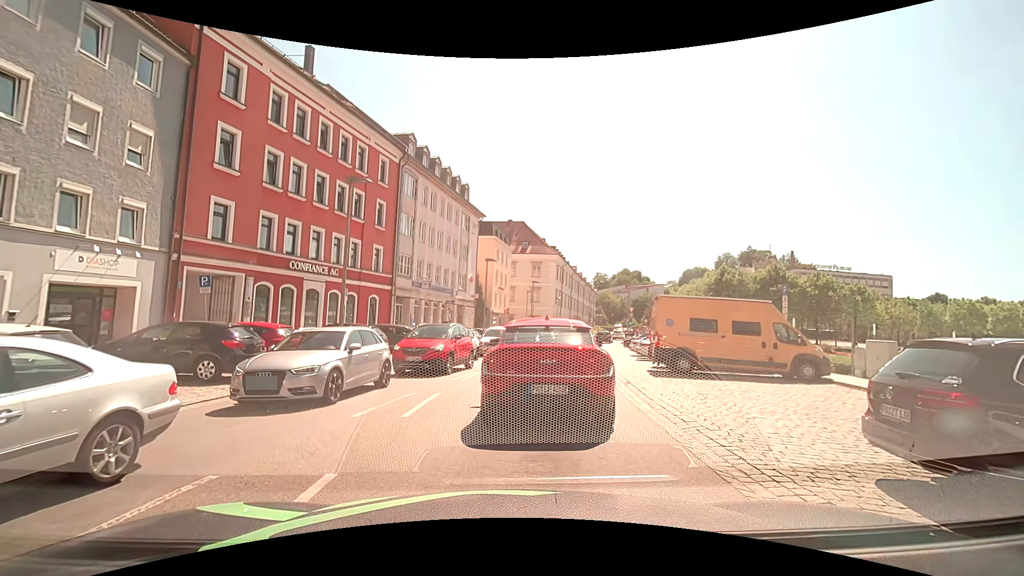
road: tertiary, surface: asphalt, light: Day
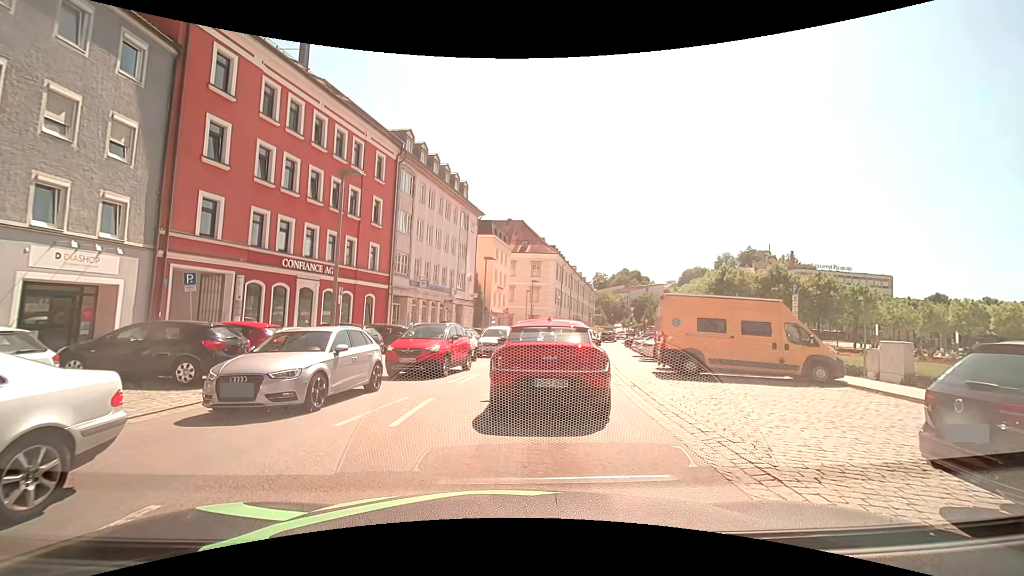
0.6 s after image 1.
(0.0, +0.8) m; +1°
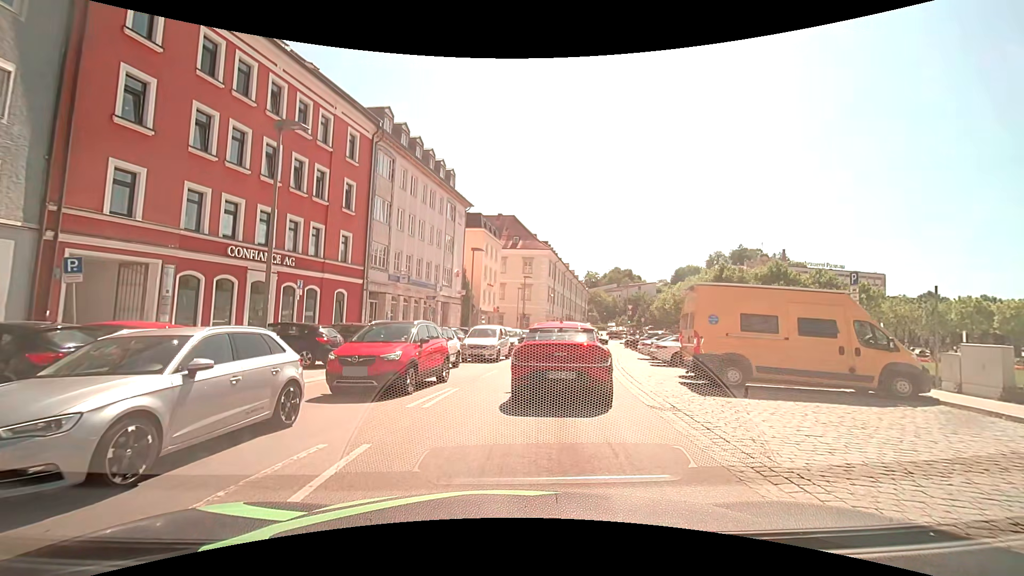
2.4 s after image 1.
(0.0, +4.1) m; 0°
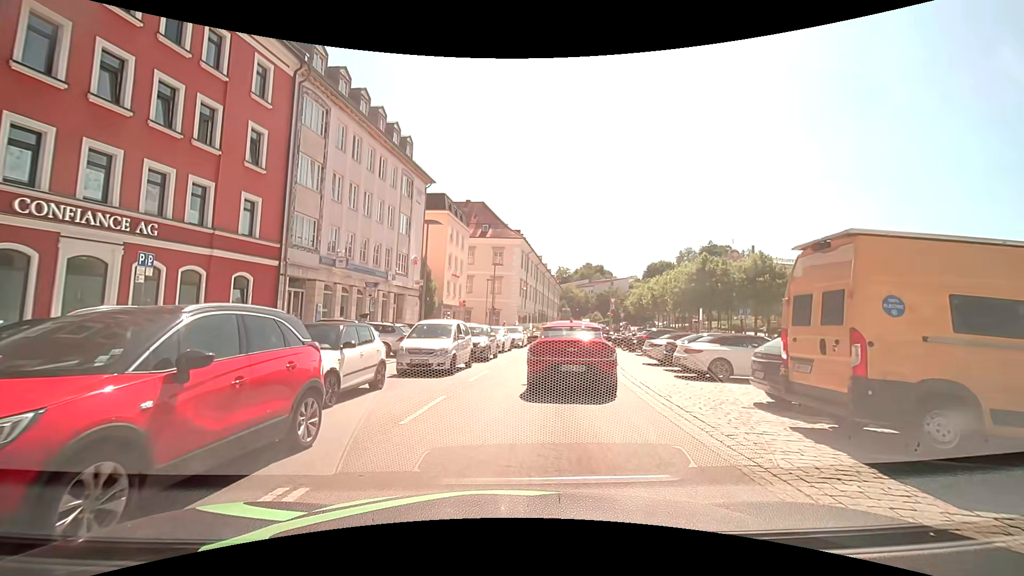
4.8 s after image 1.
(+0.3, +7.4) m; +4°
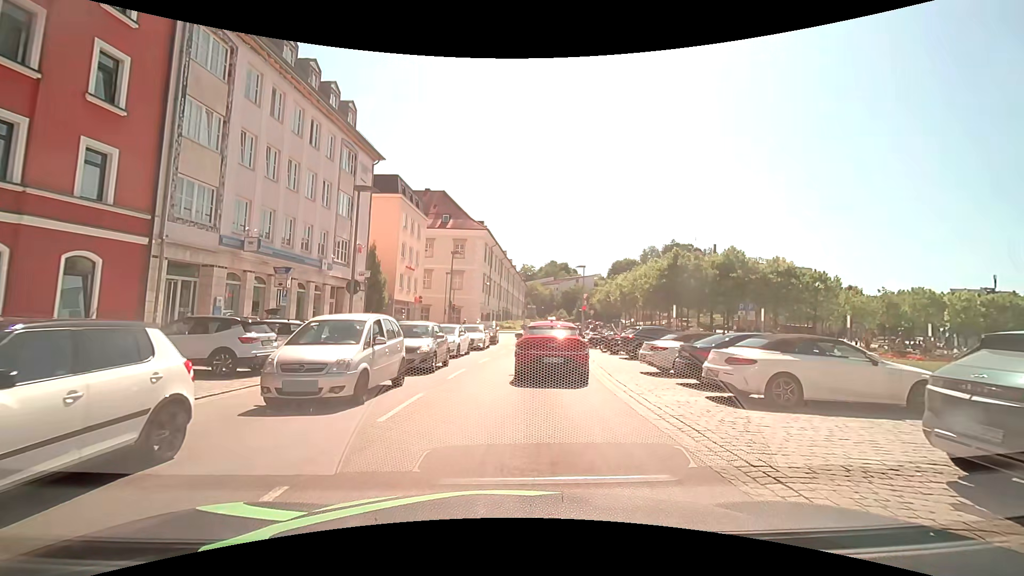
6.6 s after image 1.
(+0.2, +5.7) m; +4°
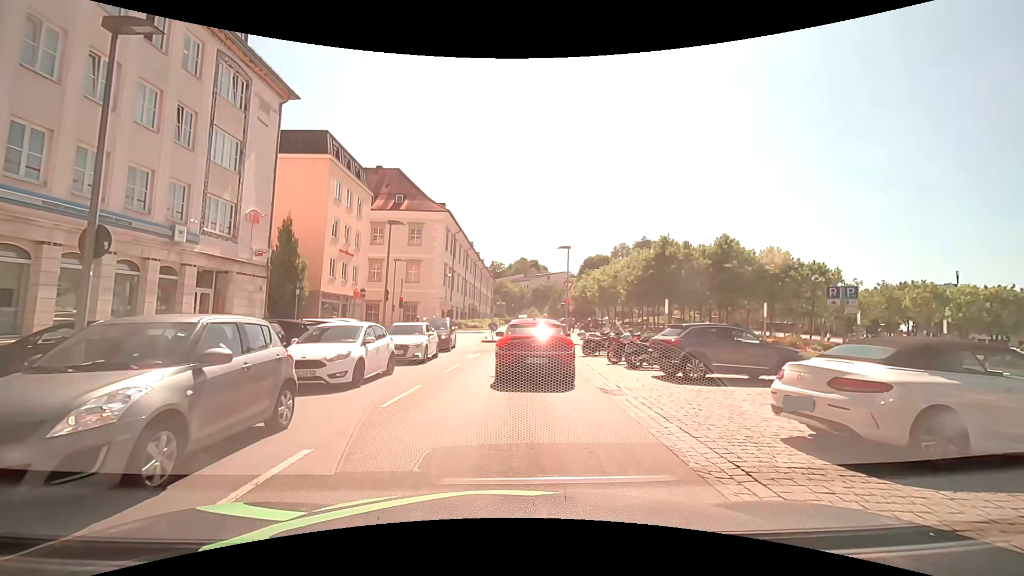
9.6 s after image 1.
(+0.5, +10.4) m; +4°
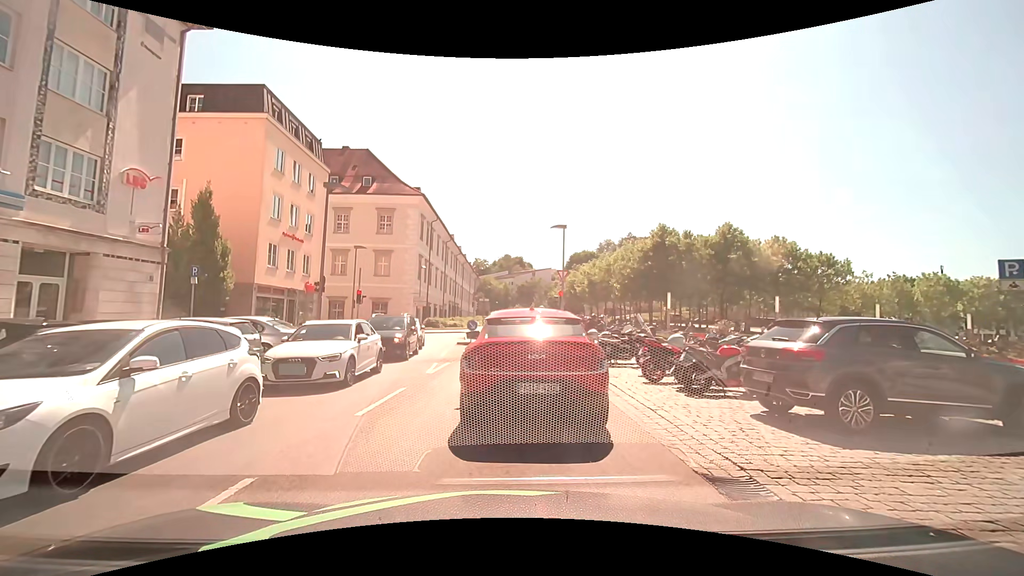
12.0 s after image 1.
(+0.1, +6.6) m; 0°
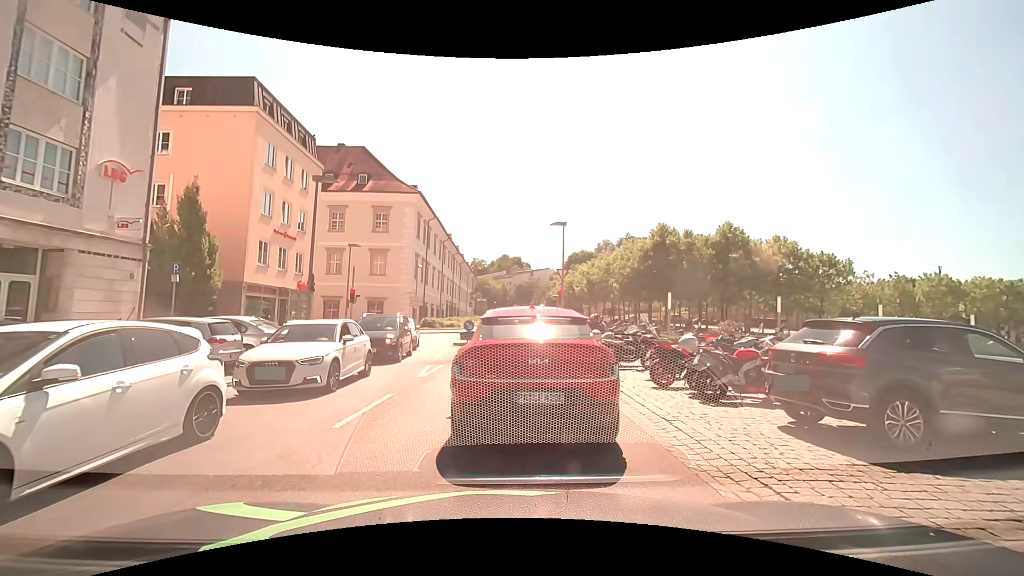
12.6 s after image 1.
(0.0, +0.8) m; +2°
